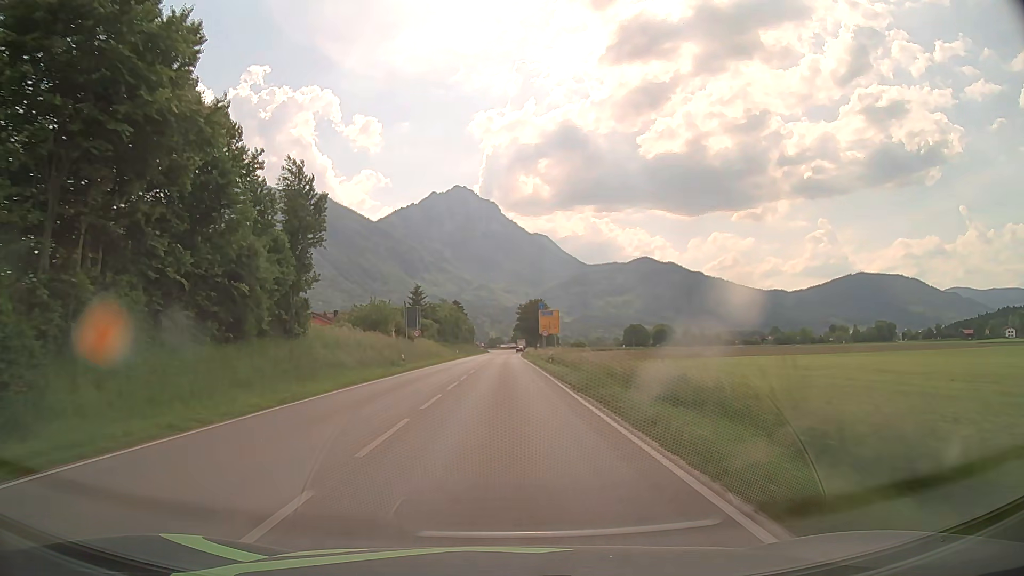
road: primary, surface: asphalt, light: Day
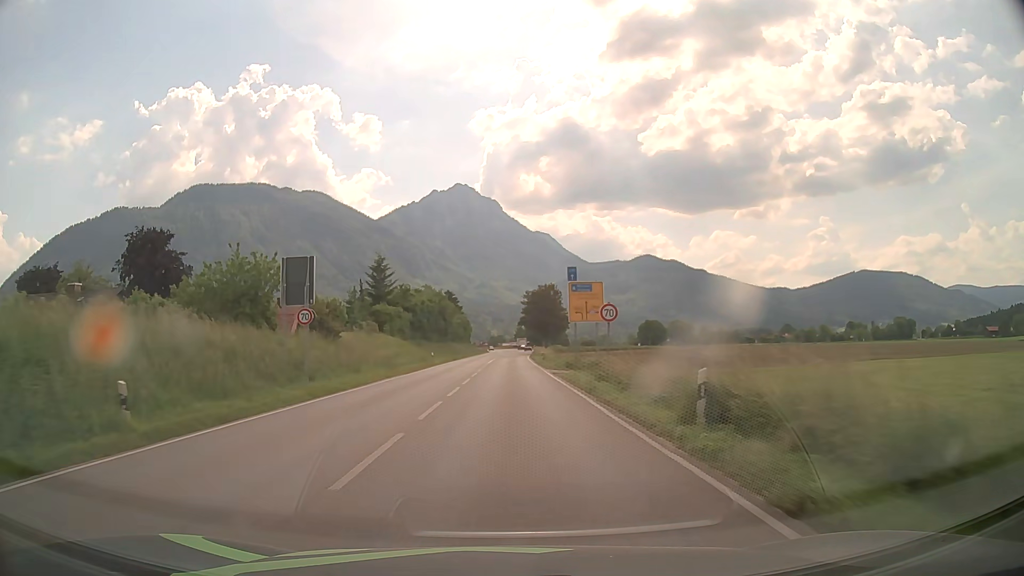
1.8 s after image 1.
(-0.1, +32.2) m; 0°
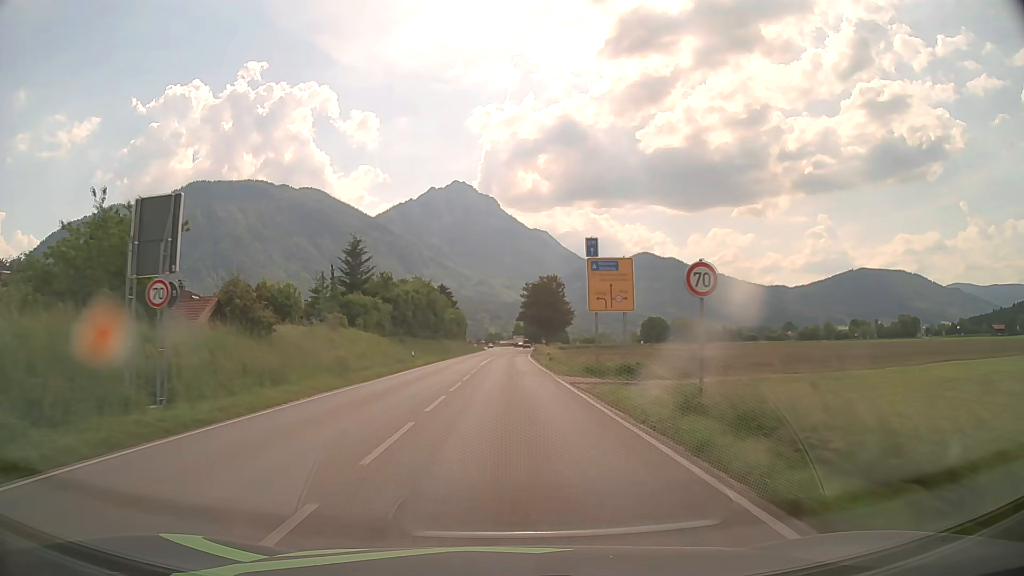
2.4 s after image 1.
(+0.1, +10.7) m; 0°
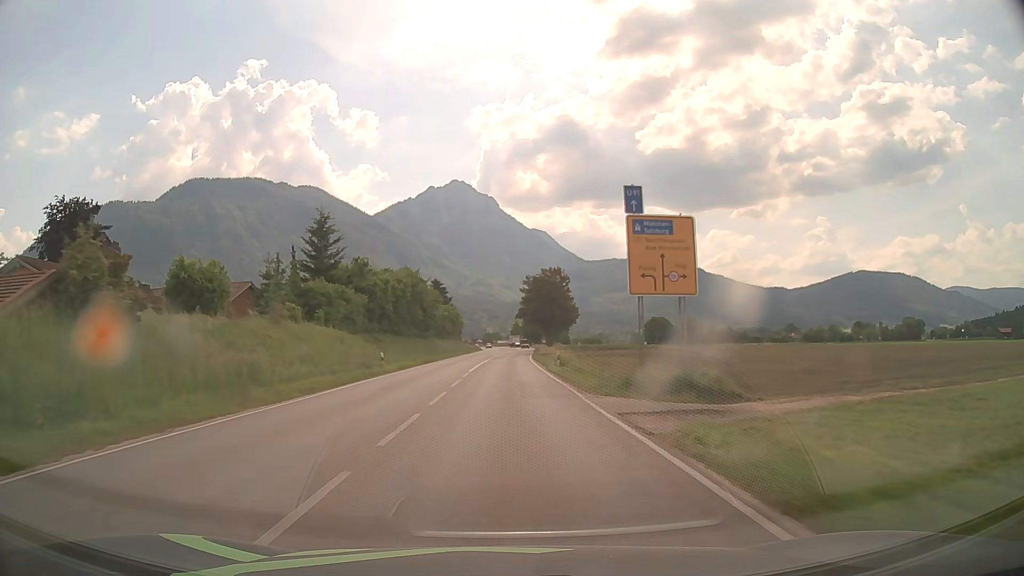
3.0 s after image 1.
(0.0, +10.7) m; 0°
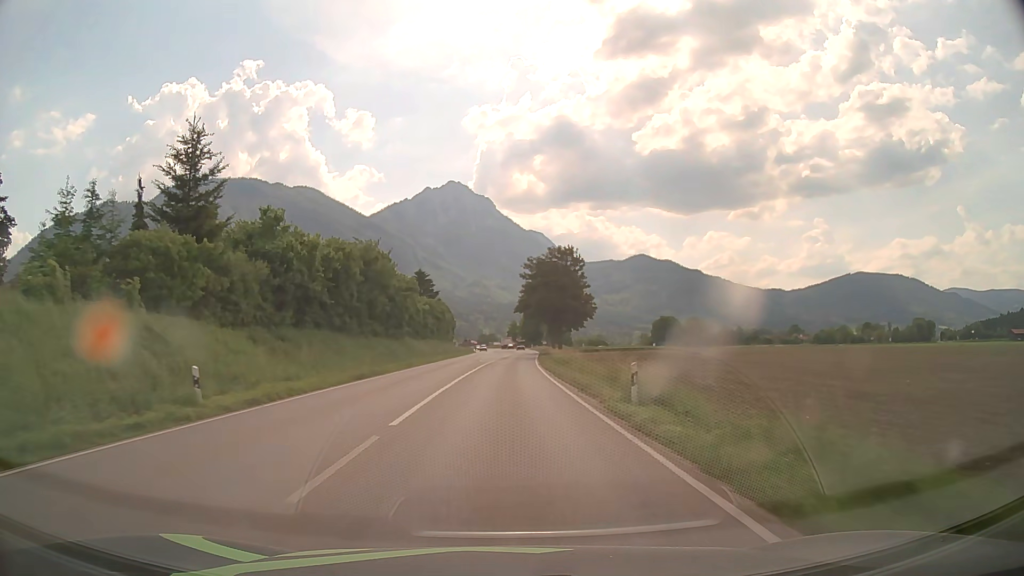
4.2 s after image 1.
(0.0, +21.5) m; 0°
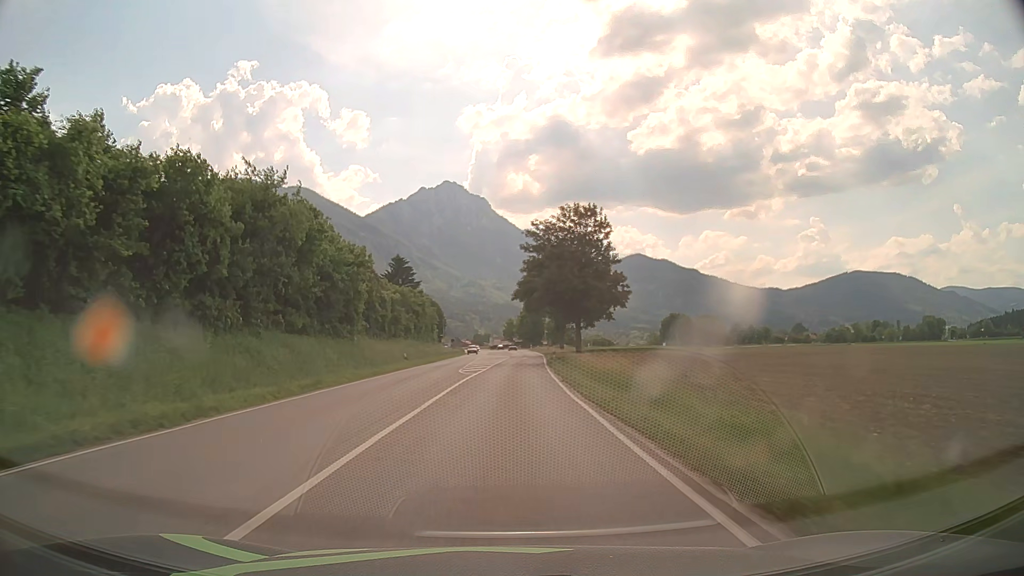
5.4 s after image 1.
(+0.1, +21.5) m; 0°
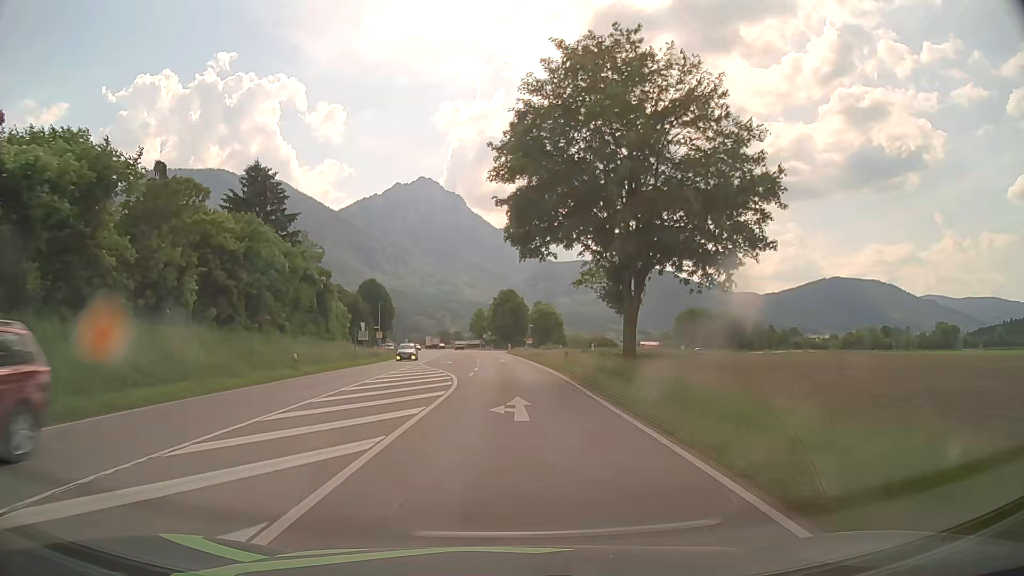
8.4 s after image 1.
(+1.0, +53.8) m; +2°
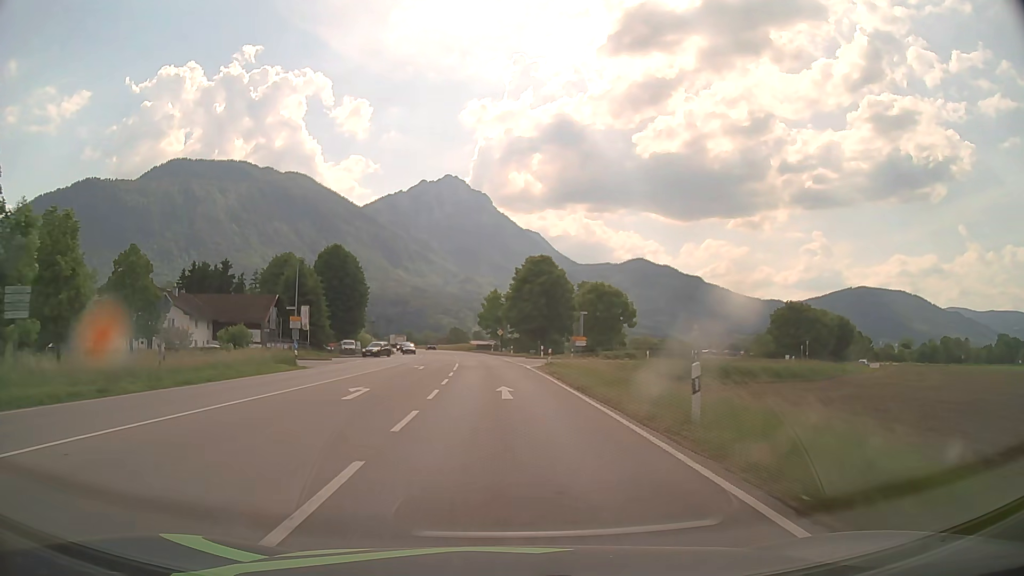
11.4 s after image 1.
(-0.2, +53.7) m; -2°
(0, +10) (0, +20) (-1, +30) (-1, +40) (-2, +50) (-2, +60) (-3, +70) (-4, +80) (-6, +90) (-7, +100) m
